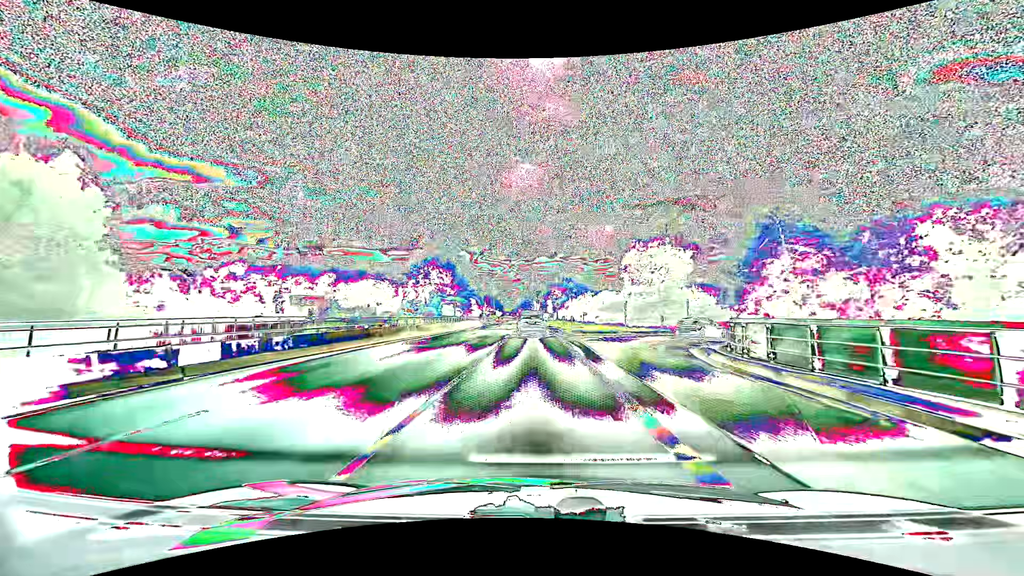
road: primary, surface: asphalt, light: Day
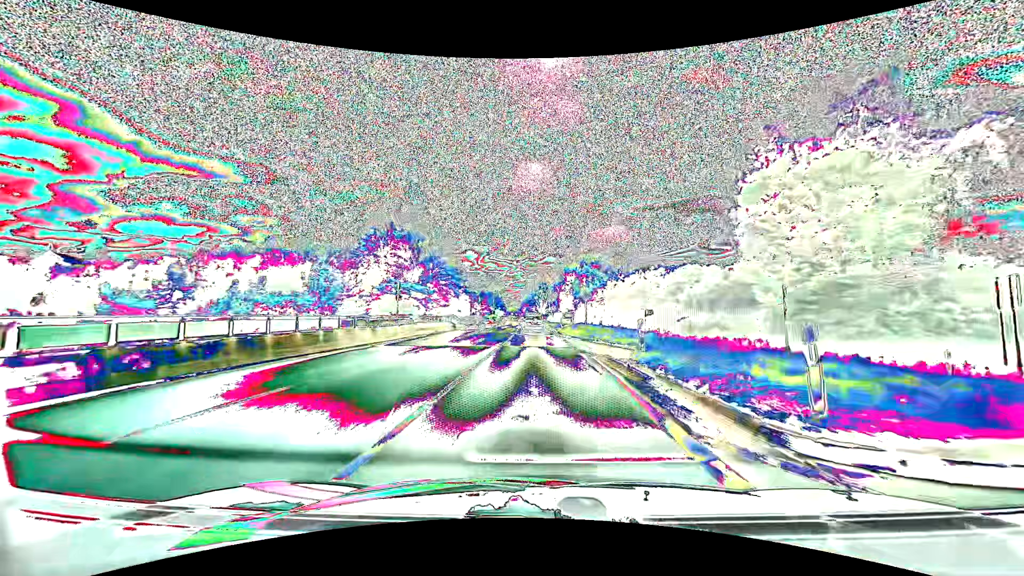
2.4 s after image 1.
(-0.2, +33.9) m; -1°
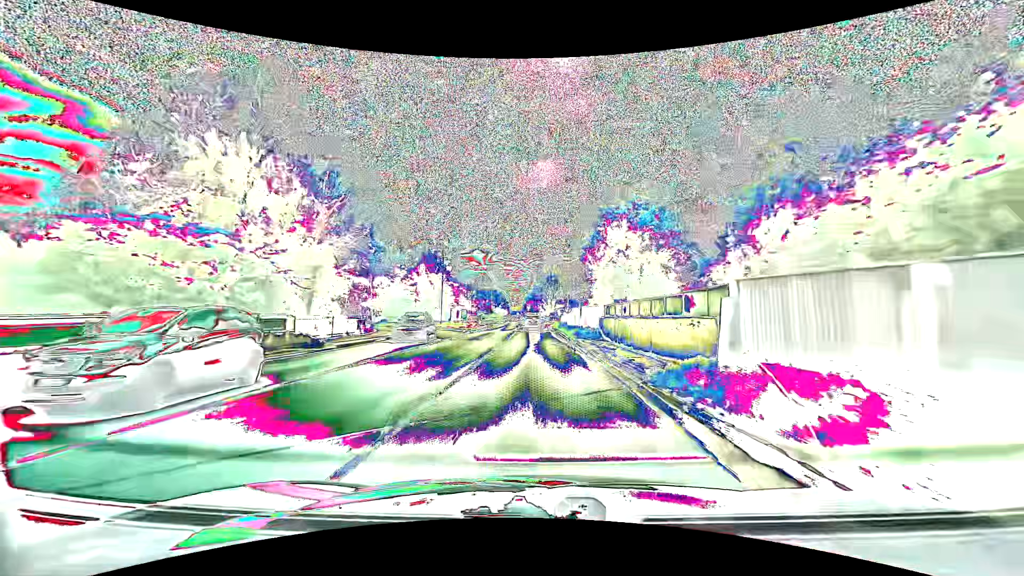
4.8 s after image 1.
(-0.2, +36.6) m; -1°
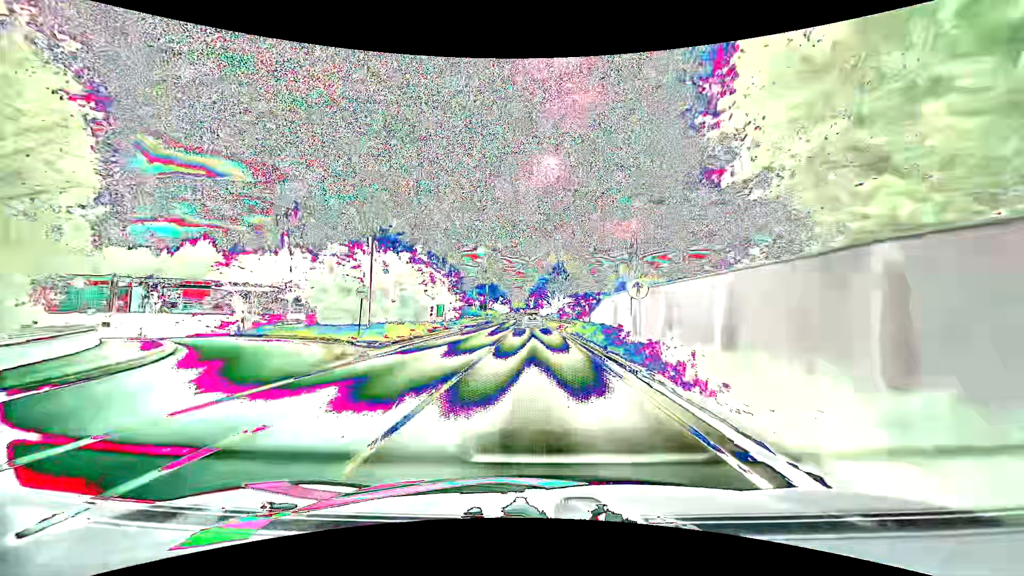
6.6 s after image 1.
(-0.2, +29.1) m; -1°
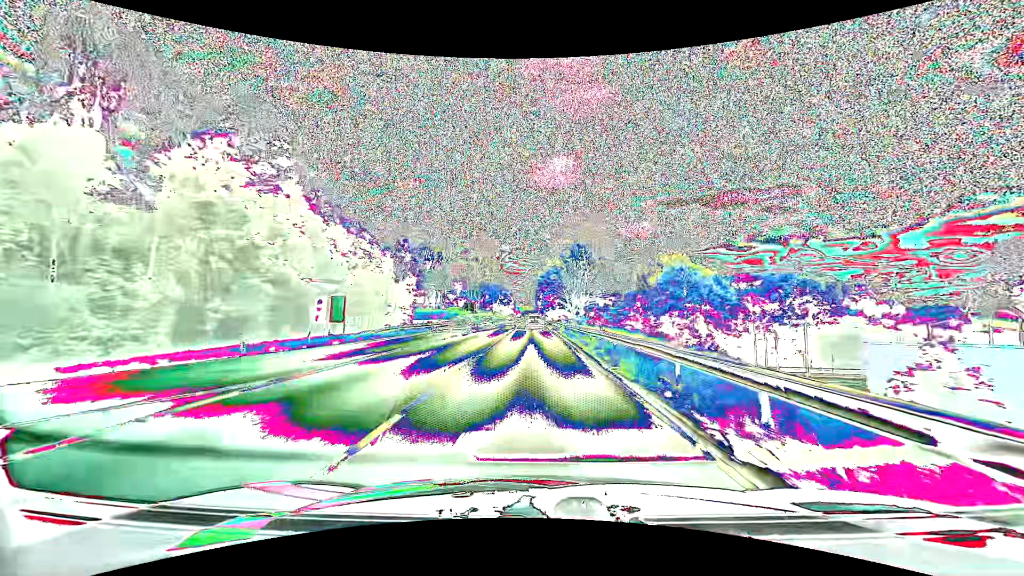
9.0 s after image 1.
(-0.3, +40.8) m; -1°
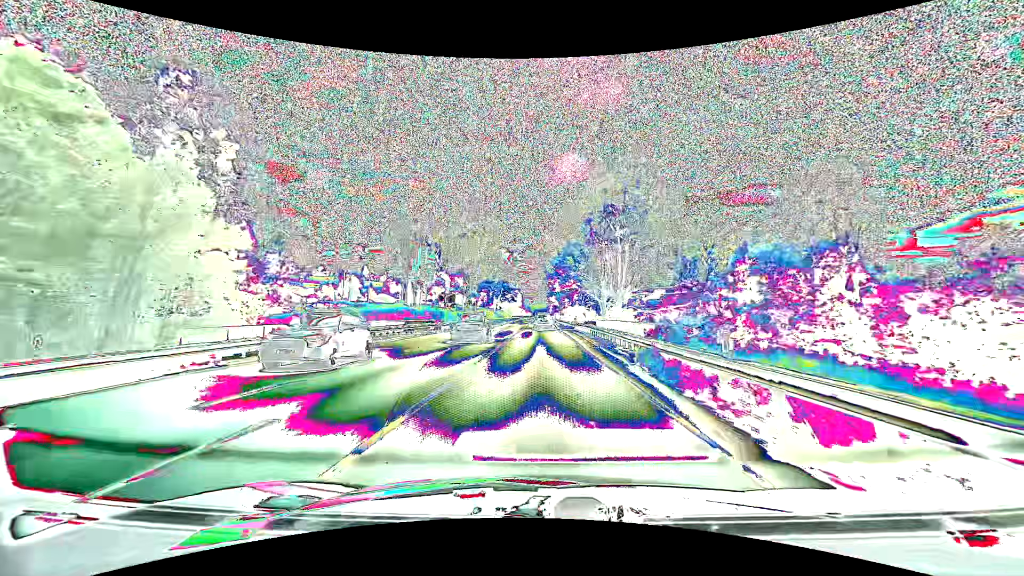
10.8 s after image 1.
(-0.3, +31.9) m; -1°
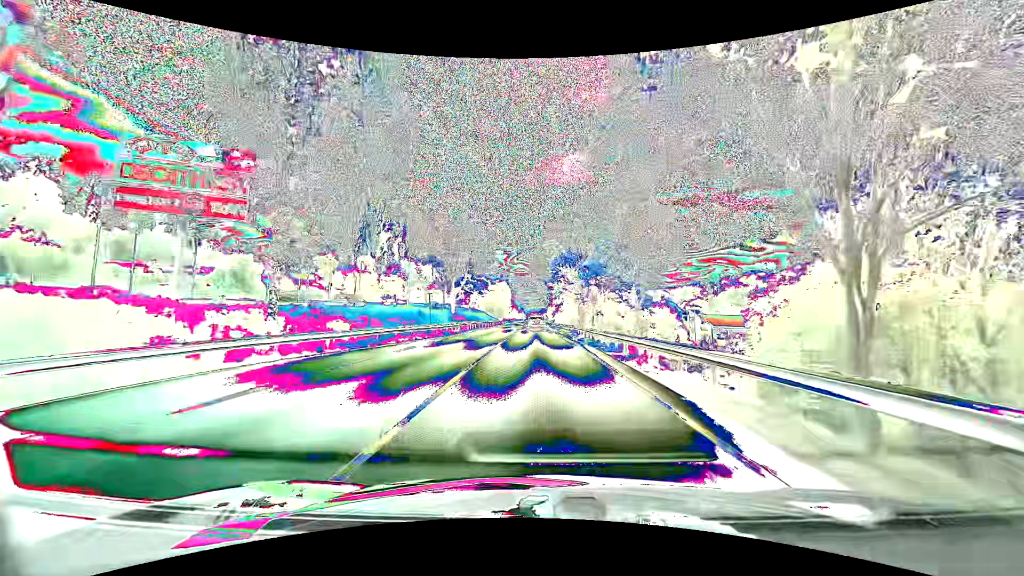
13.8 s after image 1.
(-0.1, +55.5) m; 0°
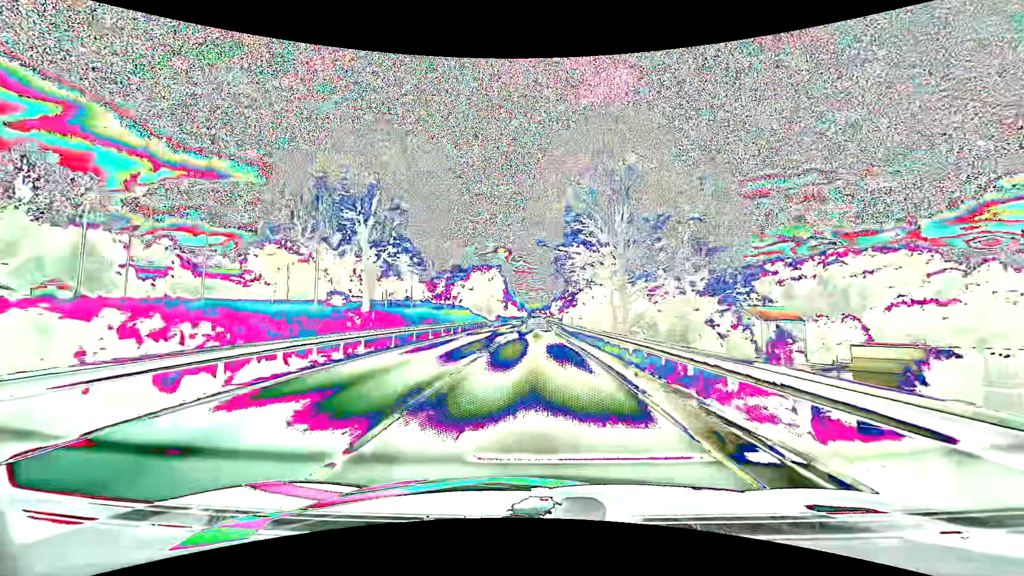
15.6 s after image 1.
(0.0, +34.4) m; 0°
(0, +10) (0, +20) (0, +30) (0, +40) (0, +50) (-1, +60) (-1, +70) (-1, +80) (-1, +90) (-1, +100) m
